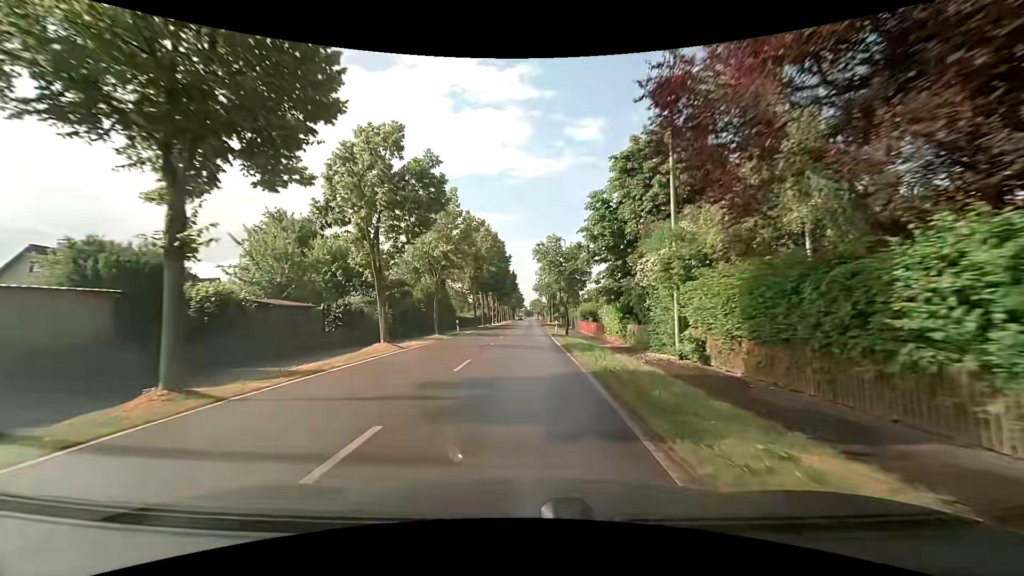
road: tertiary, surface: asphalt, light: Day
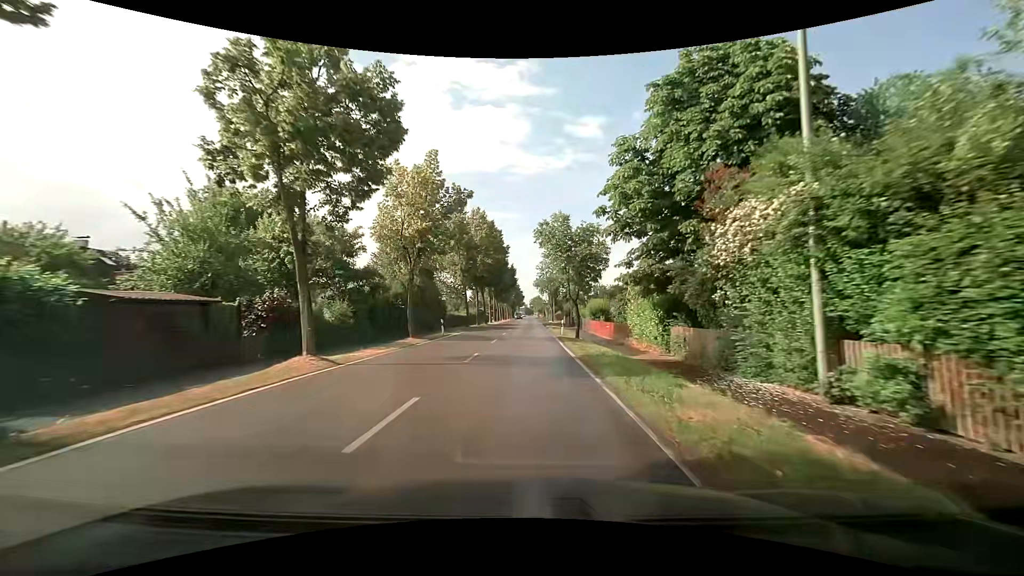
(-0.1, +7.1) m; -1°
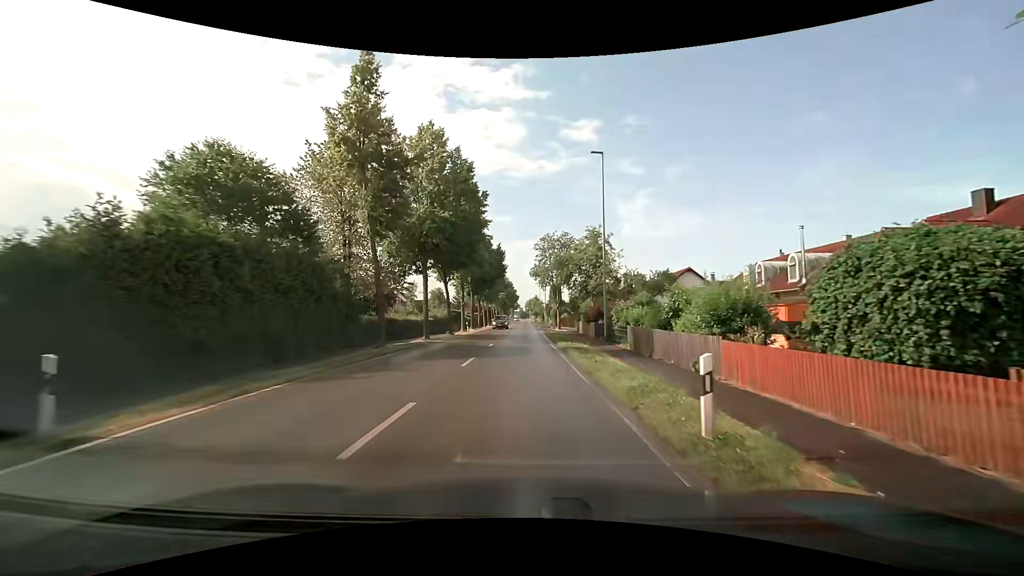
(+0.3, +27.0) m; +1°
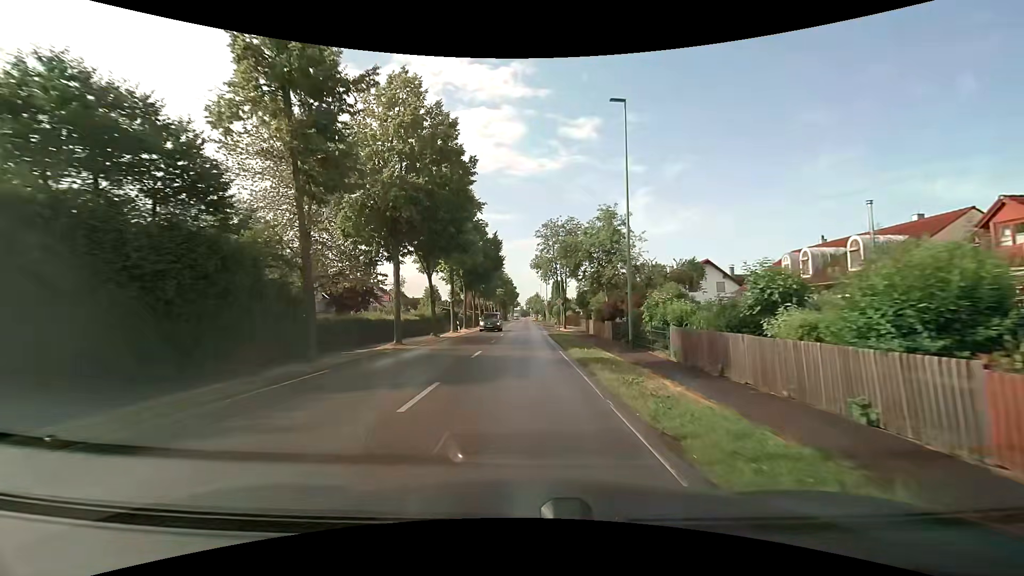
(0.0, +6.8) m; 0°
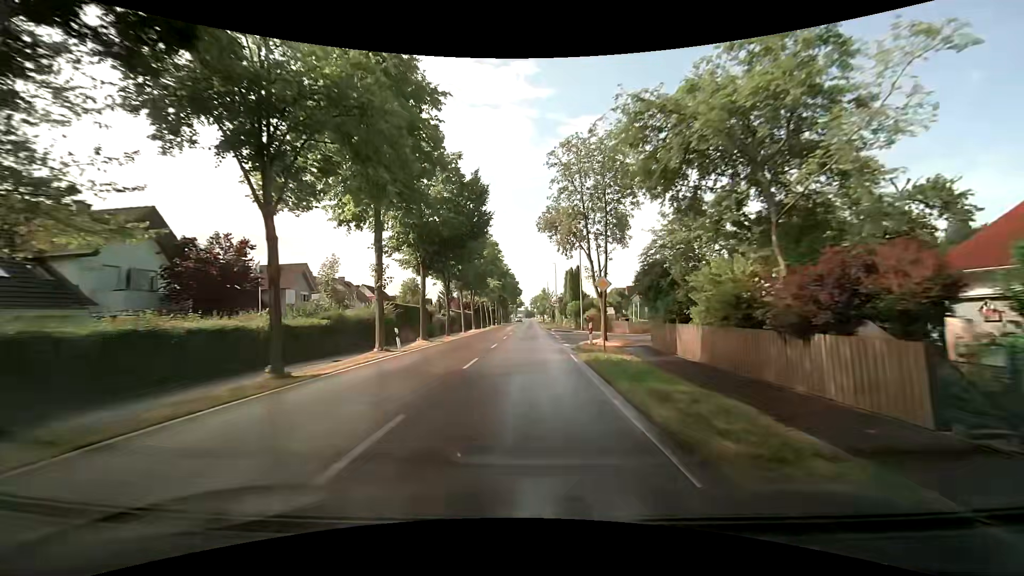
(+0.3, +21.4) m; +1°
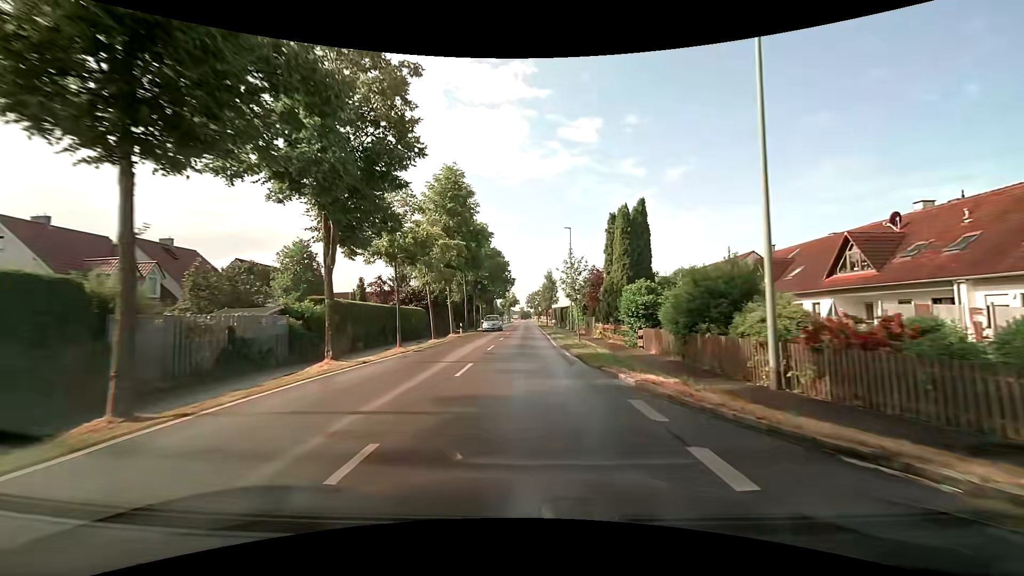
(-0.3, +37.7) m; 0°
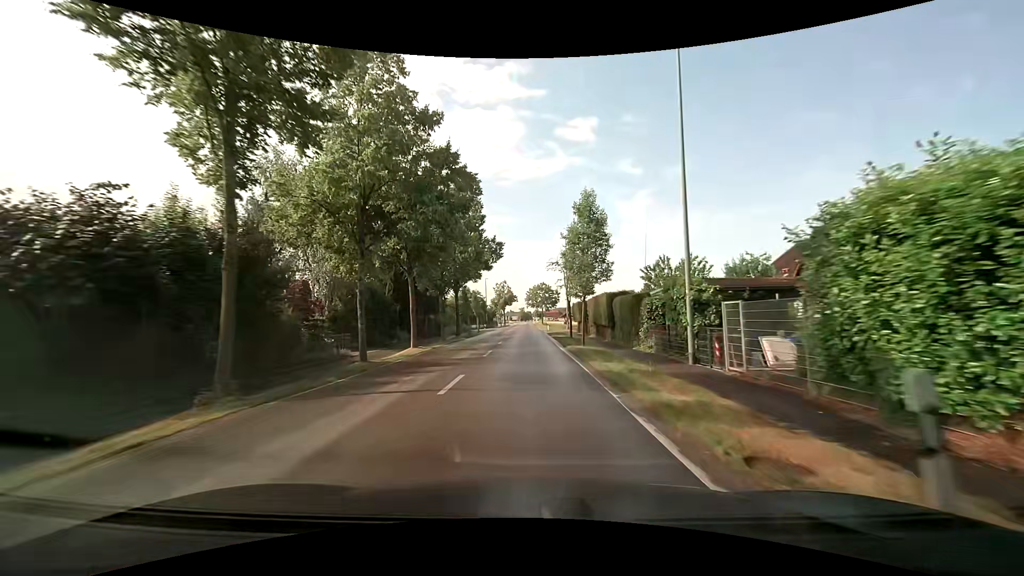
(-0.2, +38.7) m; -1°
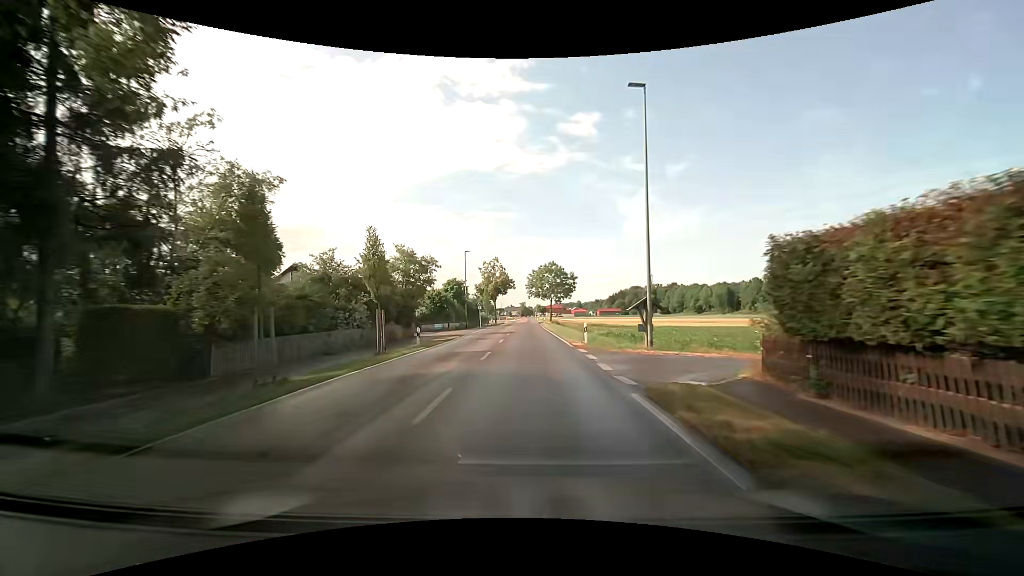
(+0.3, +38.7) m; +1°
(0, +10) (0, +20) (0, +30) (0, +40) (0, +50) (0, +60) (0, +70) (0, +80) (-1, +90) (-1, +100) m
